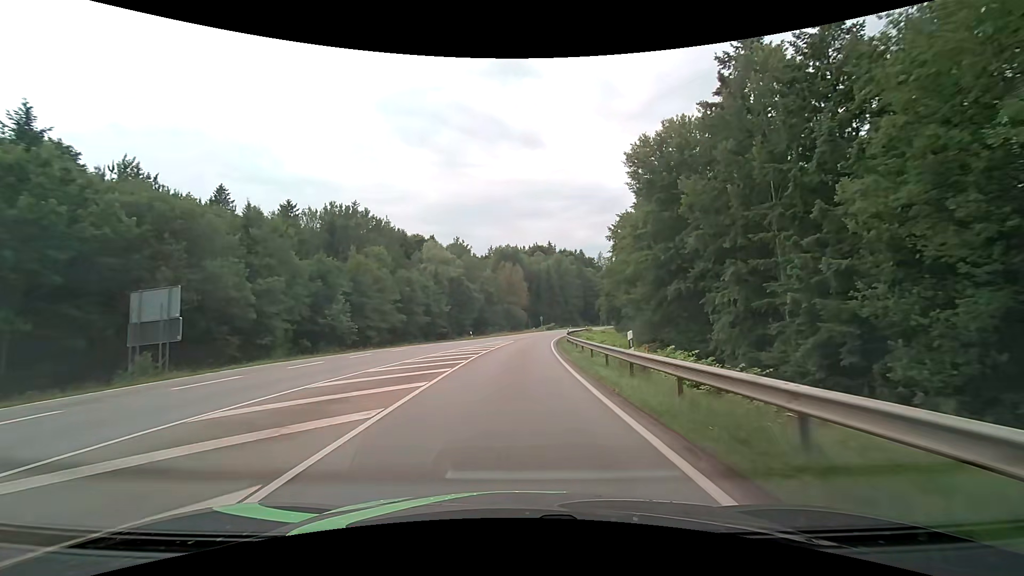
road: secondary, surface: asphalt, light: Day
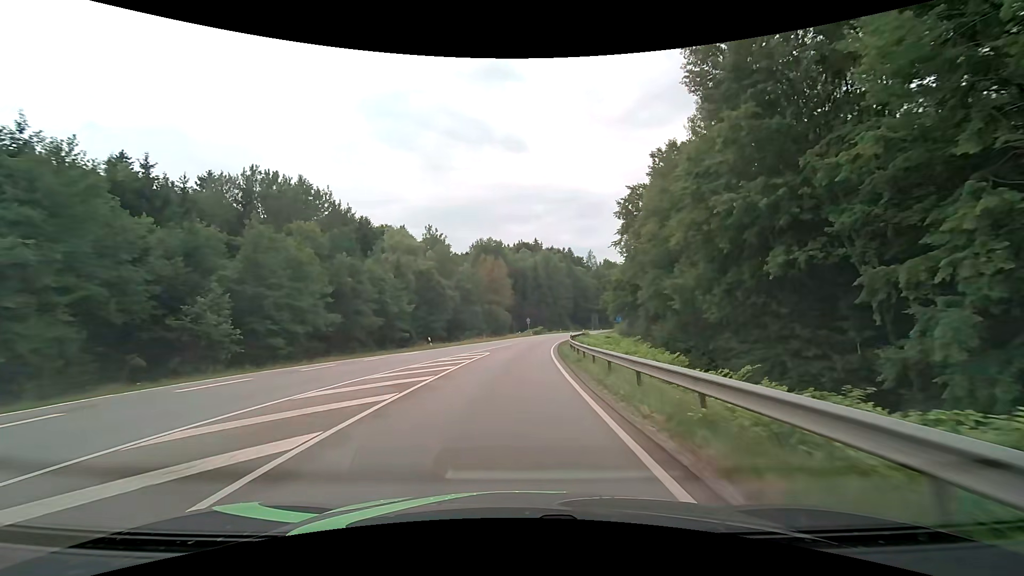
(+0.3, +18.4) m; +2°
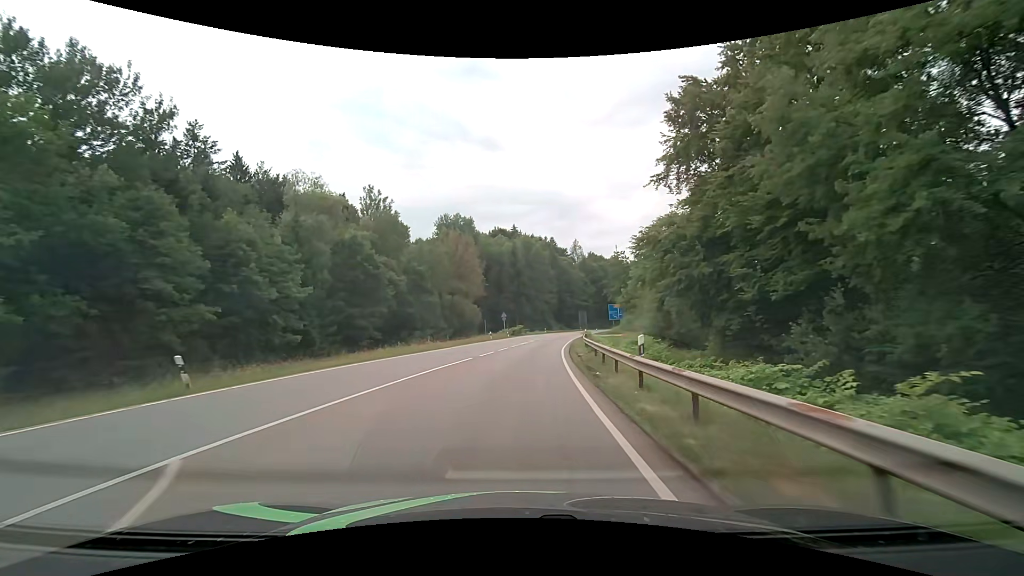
(+0.6, +28.0) m; +3°
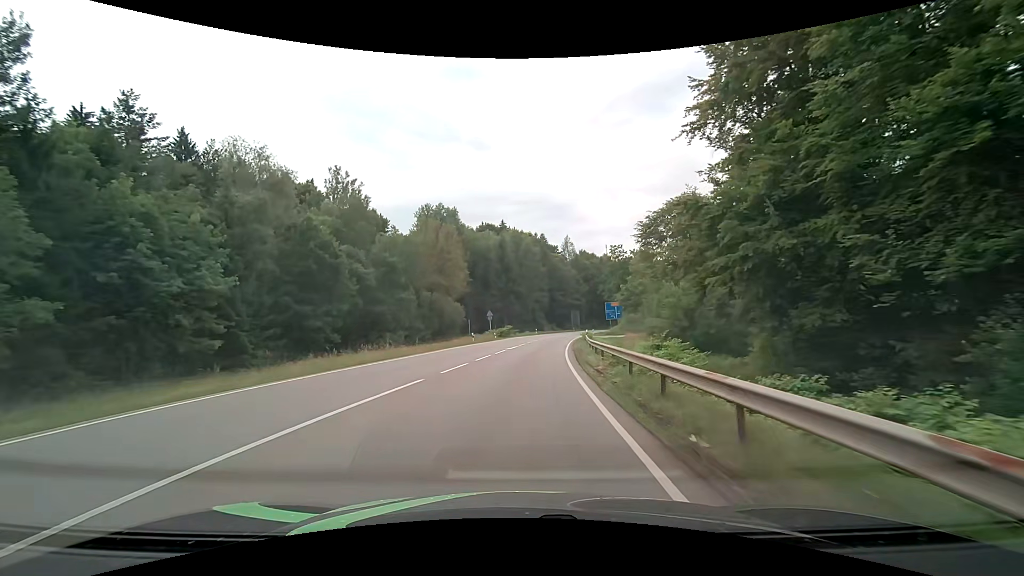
(+0.1, +9.5) m; +1°
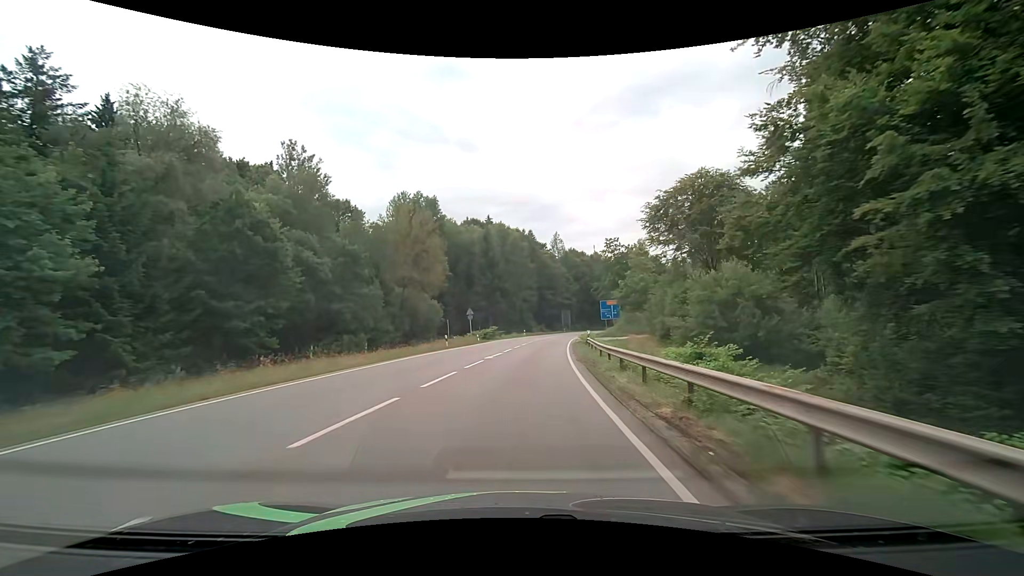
(+0.2, +9.5) m; +1°
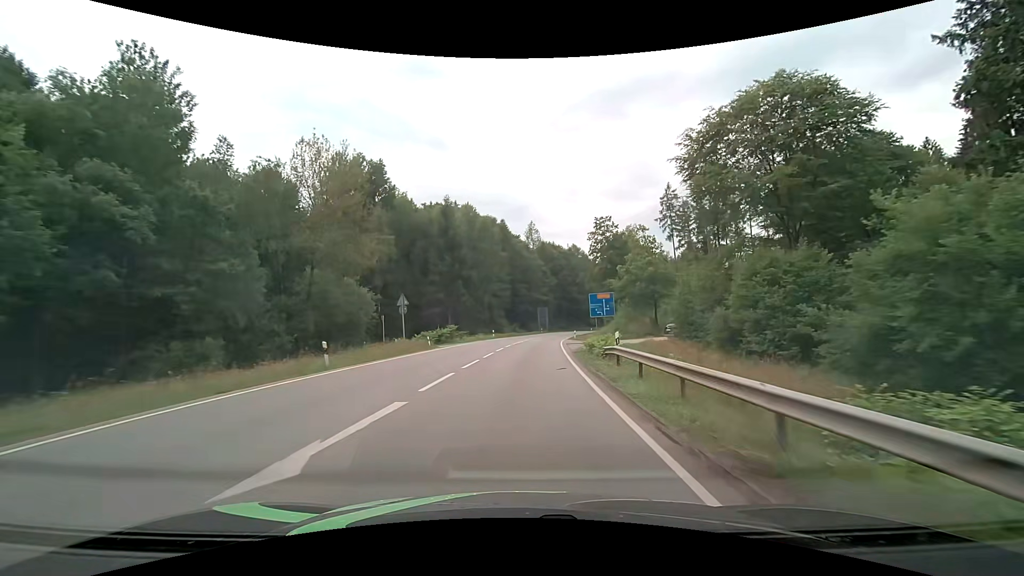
(+0.6, +19.2) m; +4°
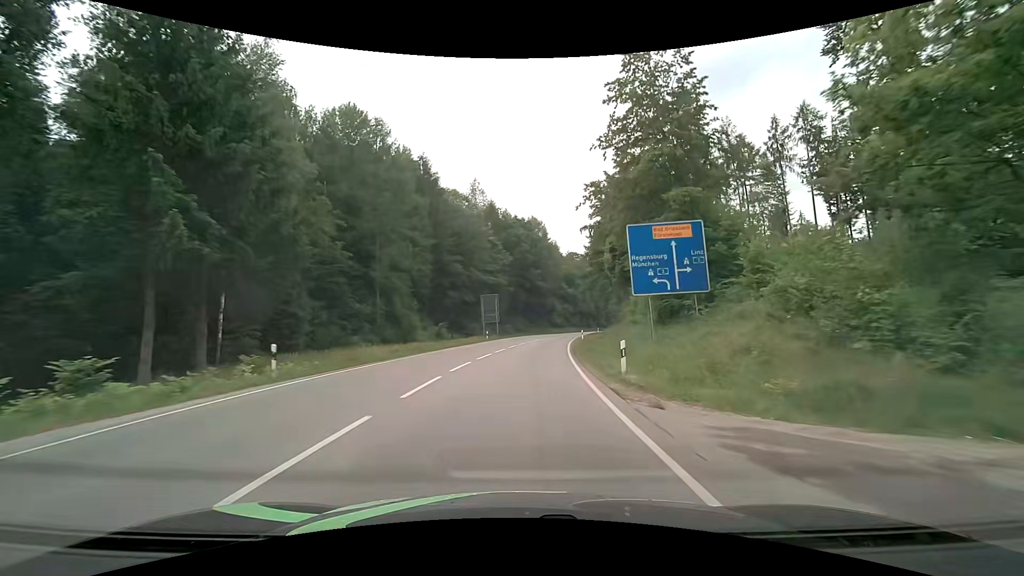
(+2.5, +48.9) m; +6°
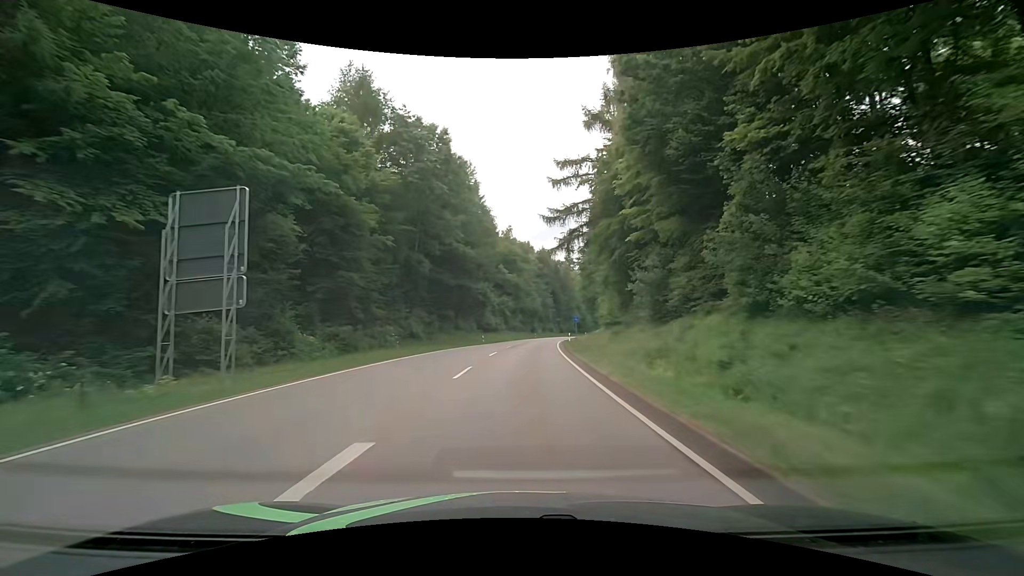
(+2.9, +50.2) m; +8°
(0, +10) (0, +20) (+1, +30) (+2, +40) (+2, +50) (+3, +60) (+5, +70) (+6, +80) (+8, +90) (+10, +99) m
